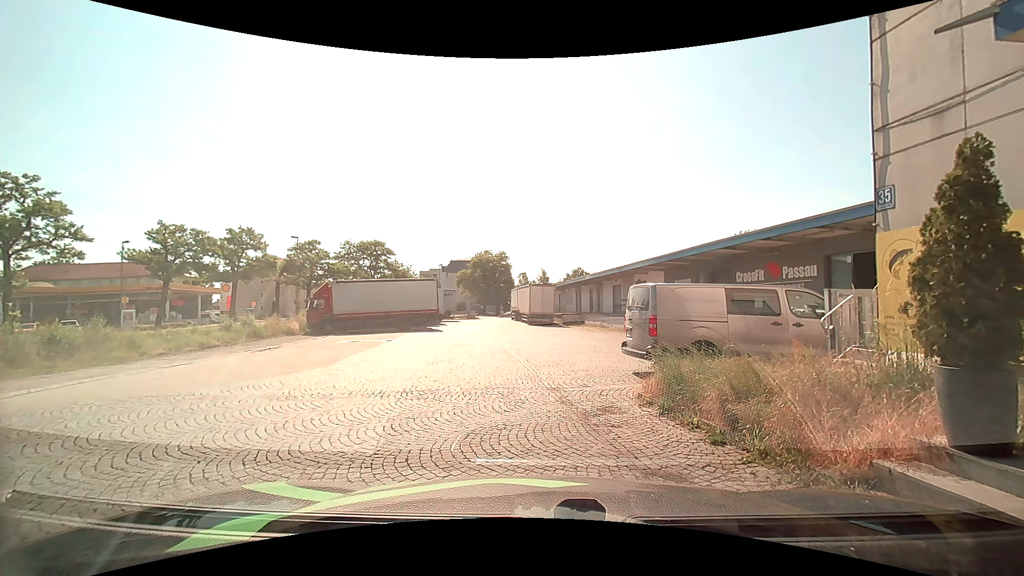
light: Day
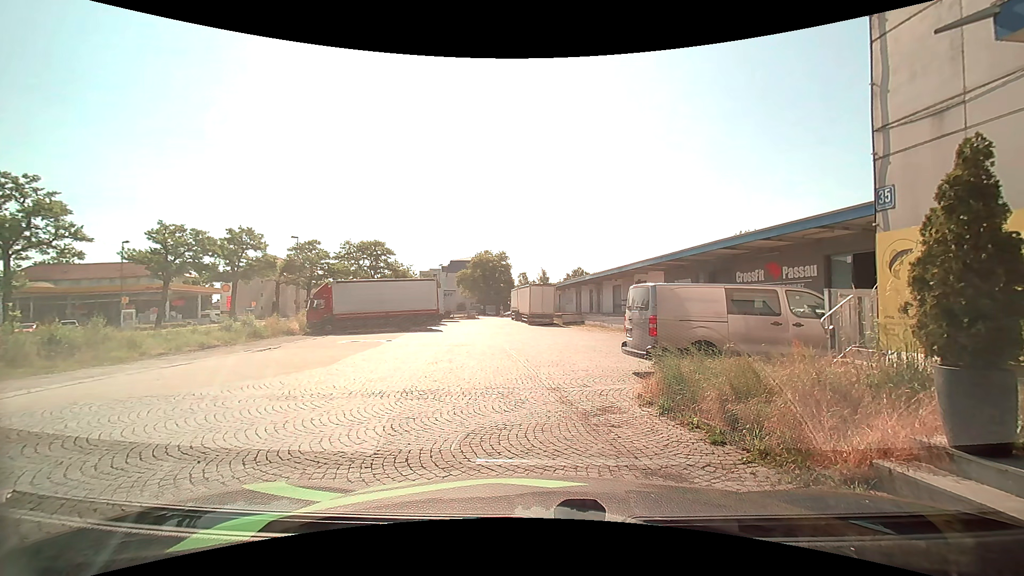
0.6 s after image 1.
(0.0, 0.0) m; 0°
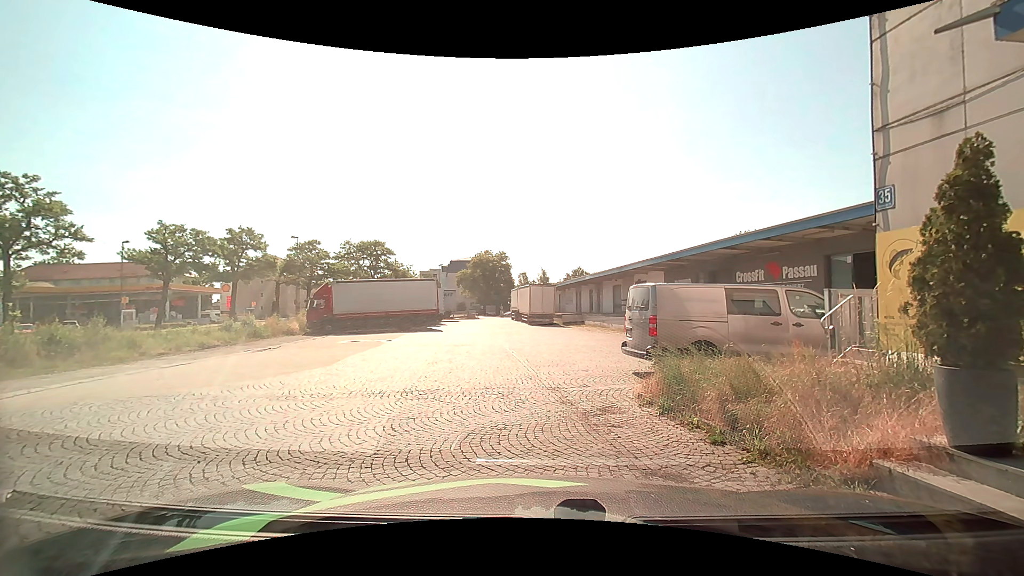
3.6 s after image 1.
(0.0, 0.0) m; 0°
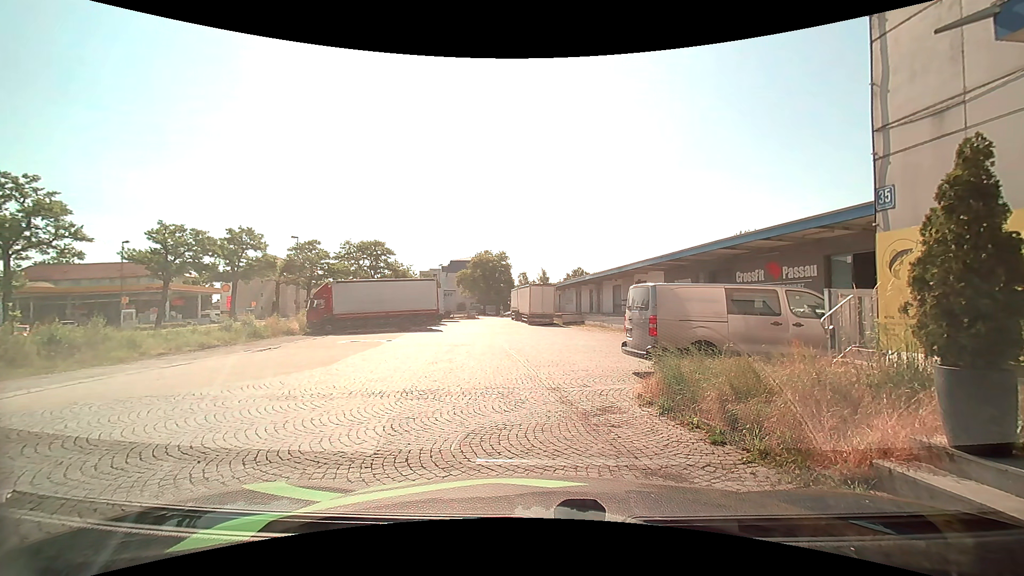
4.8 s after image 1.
(0.0, 0.0) m; 0°
